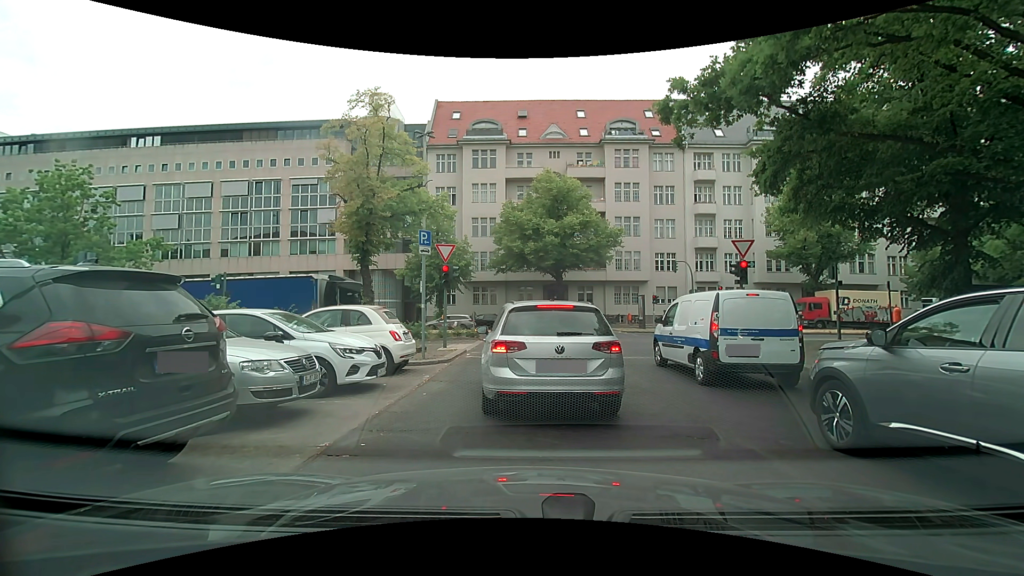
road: tertiary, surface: asphalt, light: Day
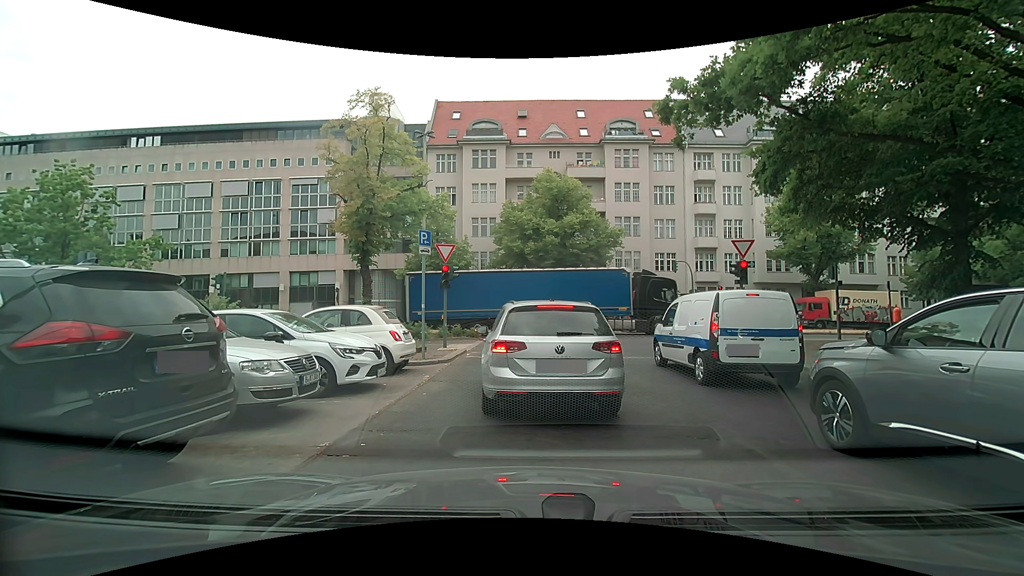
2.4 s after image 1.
(0.0, 0.0) m; 0°
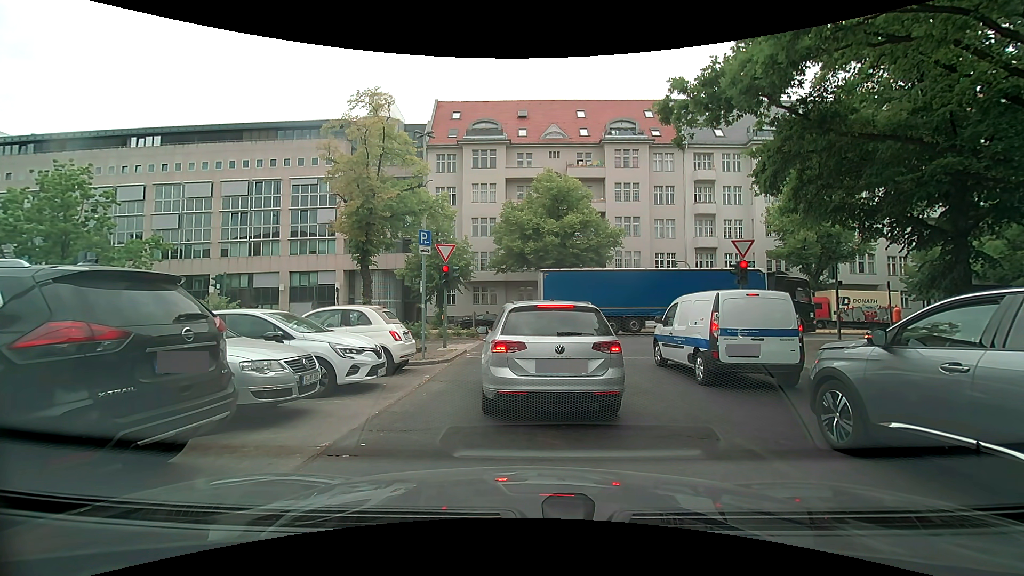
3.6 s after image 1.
(0.0, 0.0) m; 0°
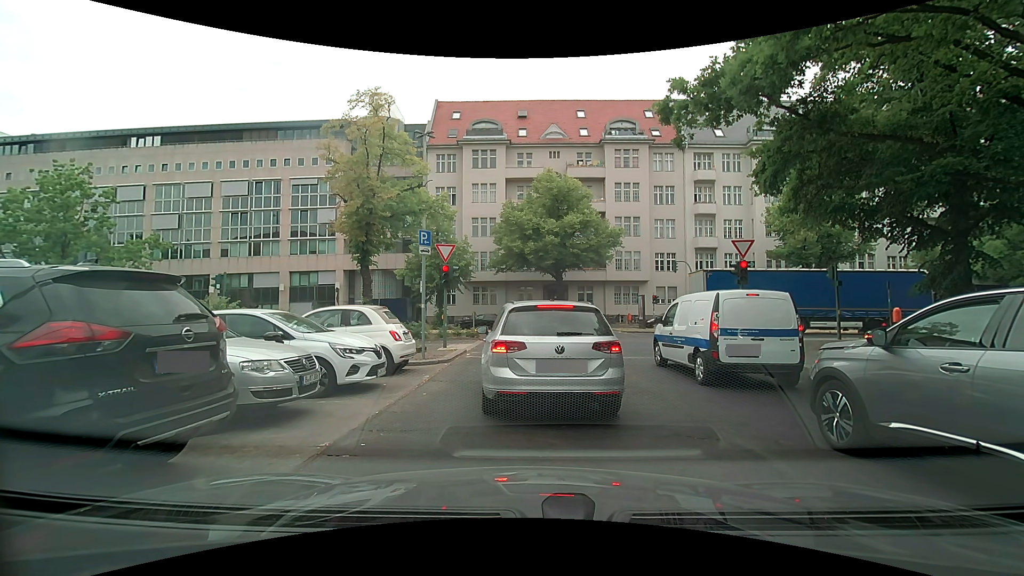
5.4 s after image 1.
(0.0, 0.0) m; 0°
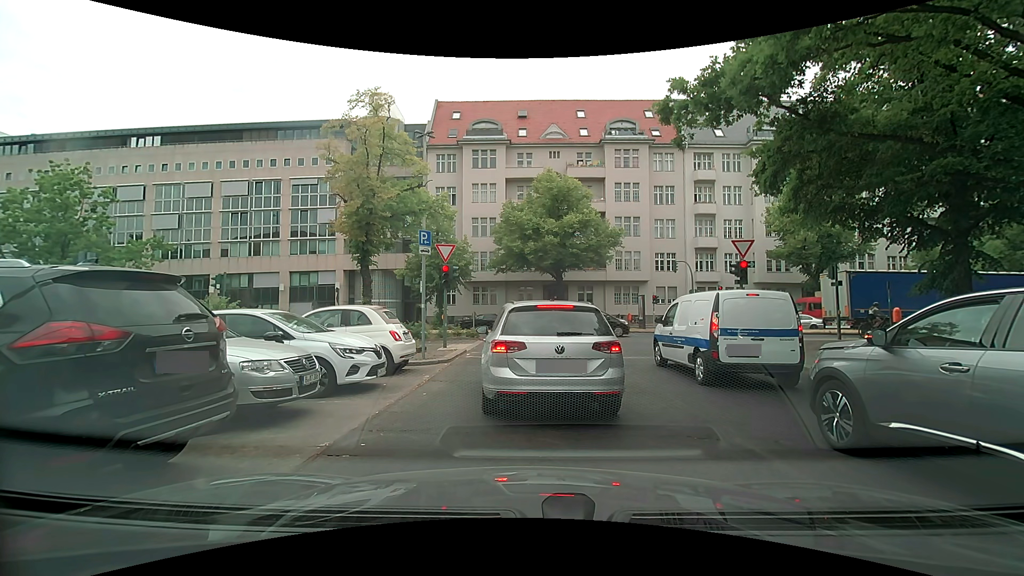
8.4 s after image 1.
(0.0, 0.0) m; 0°
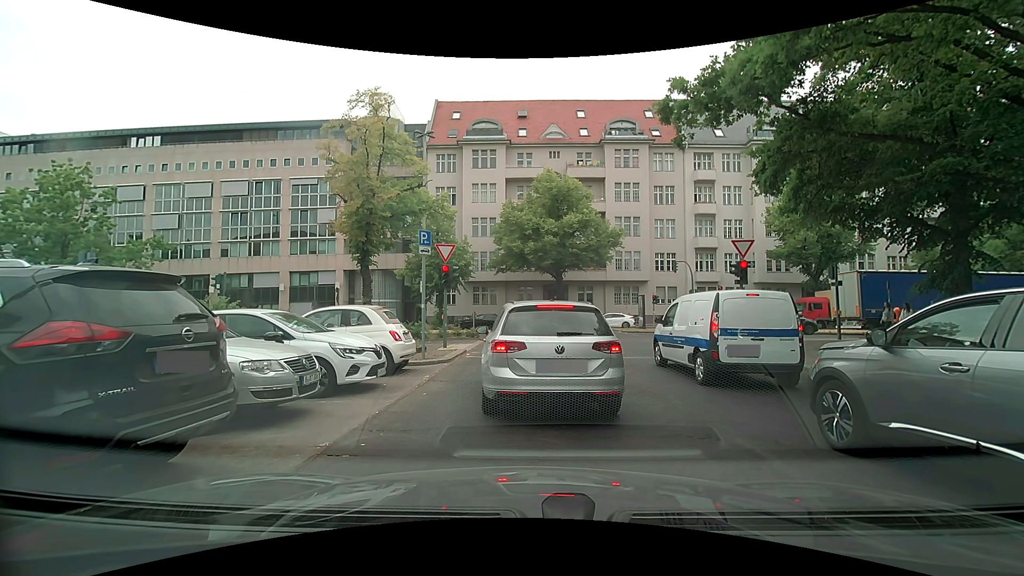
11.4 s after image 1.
(0.0, 0.0) m; 0°
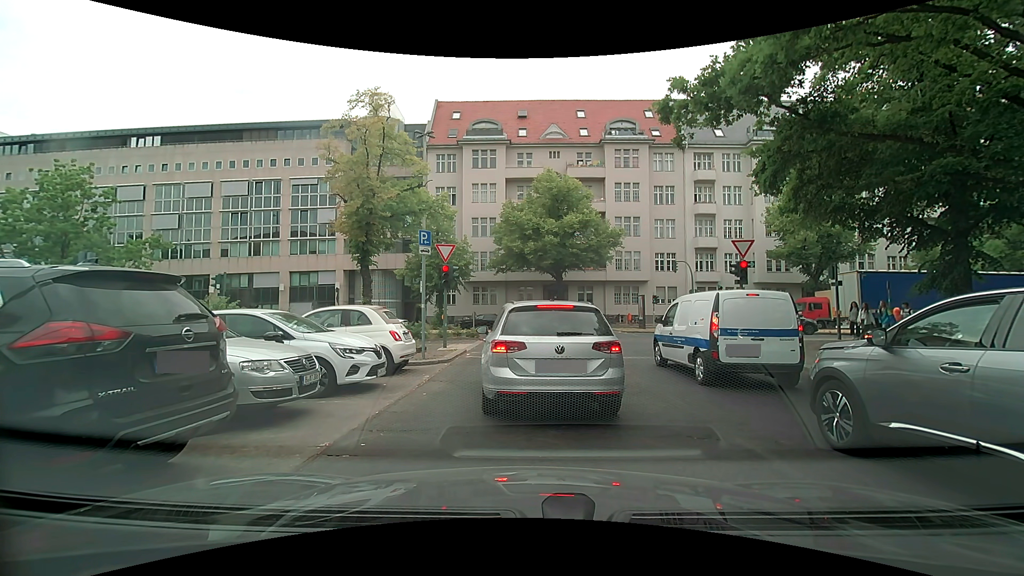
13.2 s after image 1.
(0.0, 0.0) m; 0°
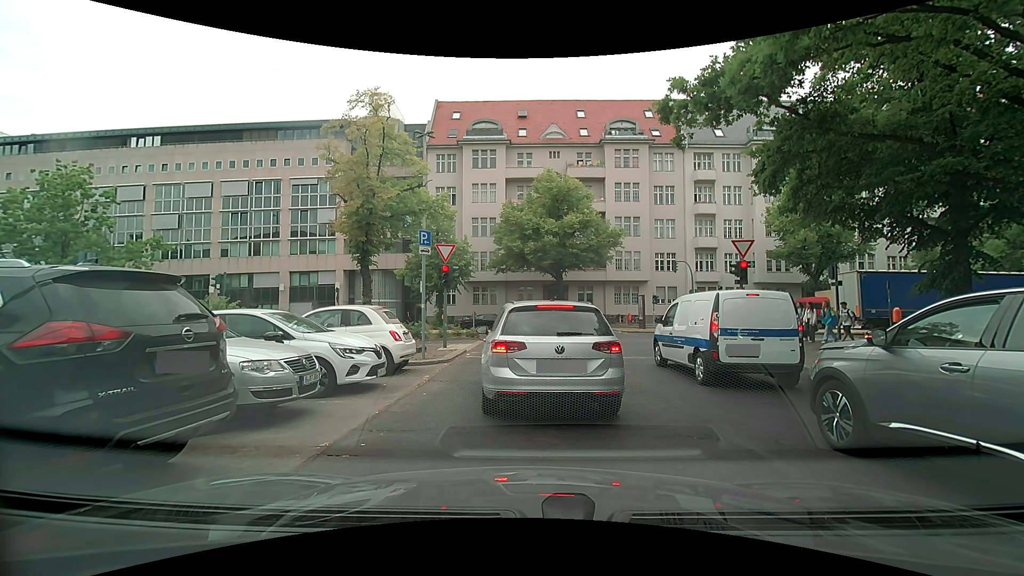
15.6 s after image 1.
(0.0, 0.0) m; 0°
